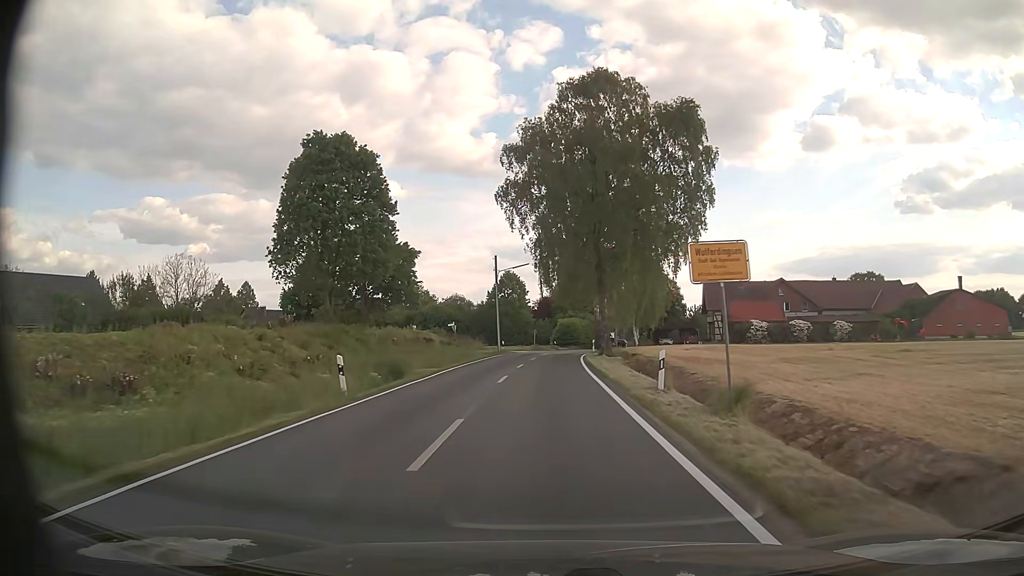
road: tertiary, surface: asphalt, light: Day
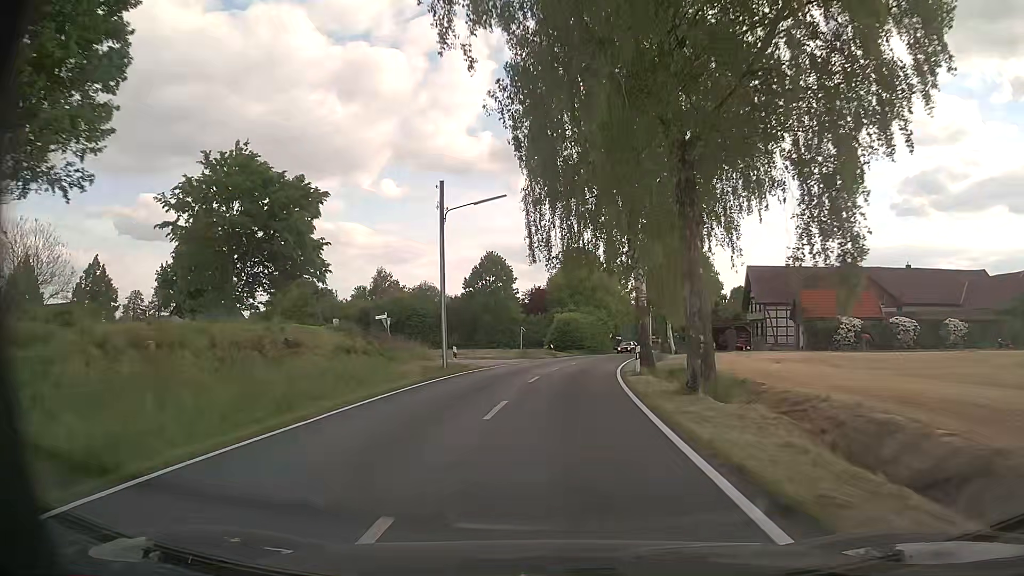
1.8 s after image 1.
(-0.1, +25.6) m; 0°
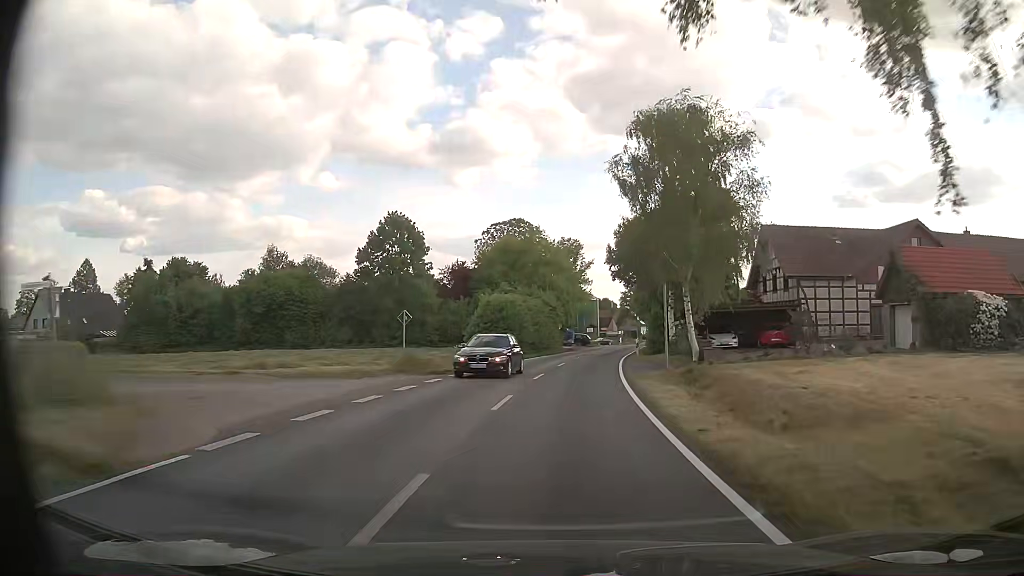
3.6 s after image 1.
(+1.1, +25.1) m; +5°
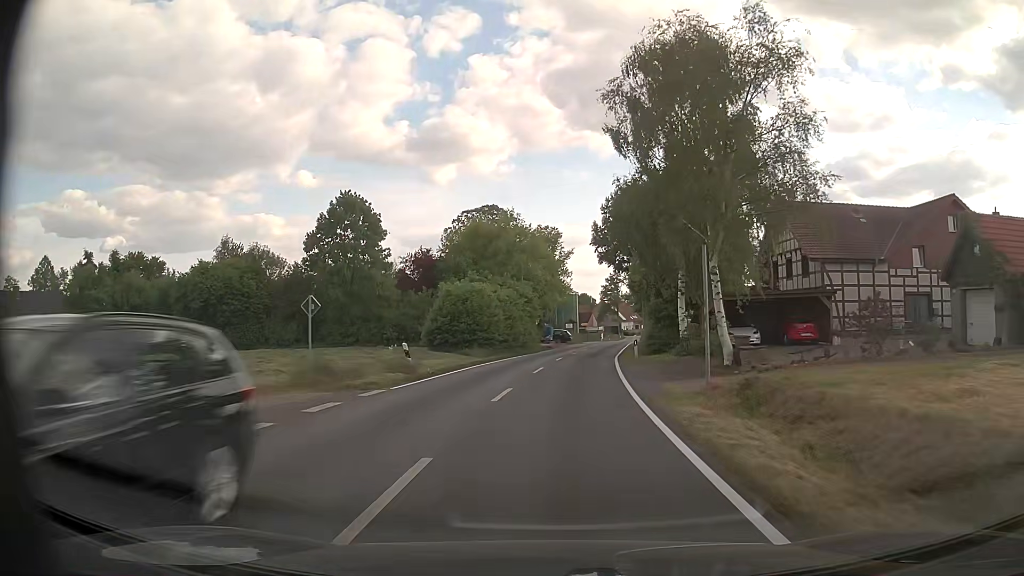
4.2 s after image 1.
(+0.2, +8.3) m; +2°
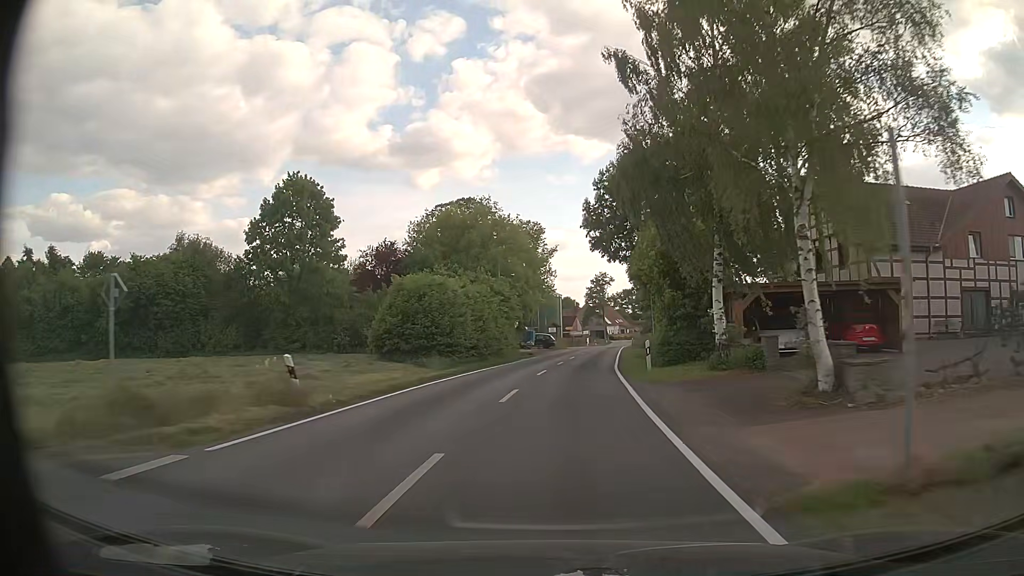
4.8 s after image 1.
(0.0, +8.4) m; +1°
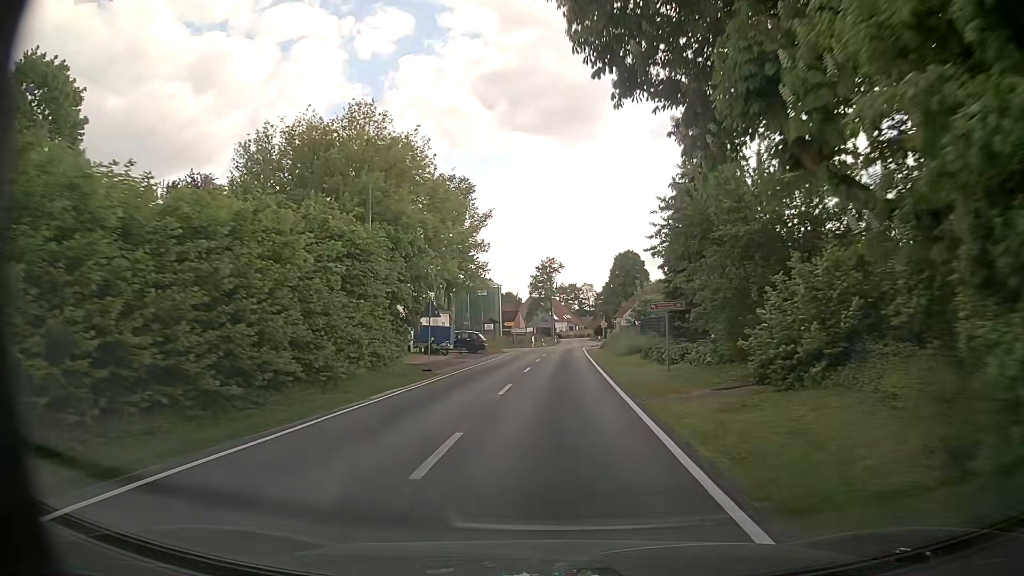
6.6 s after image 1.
(+1.1, +25.1) m; +5°
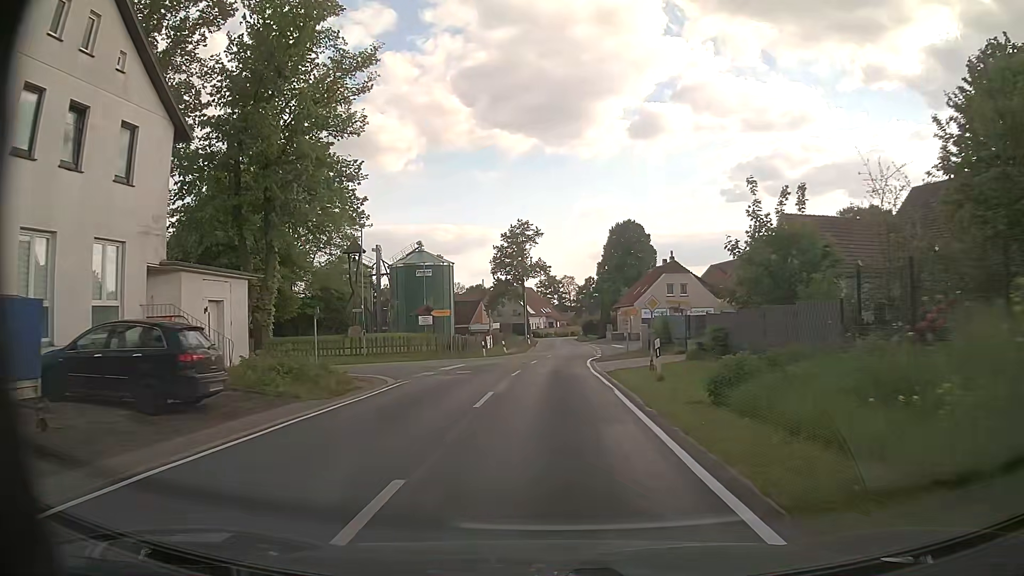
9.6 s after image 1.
(+0.9, +38.7) m; +2°
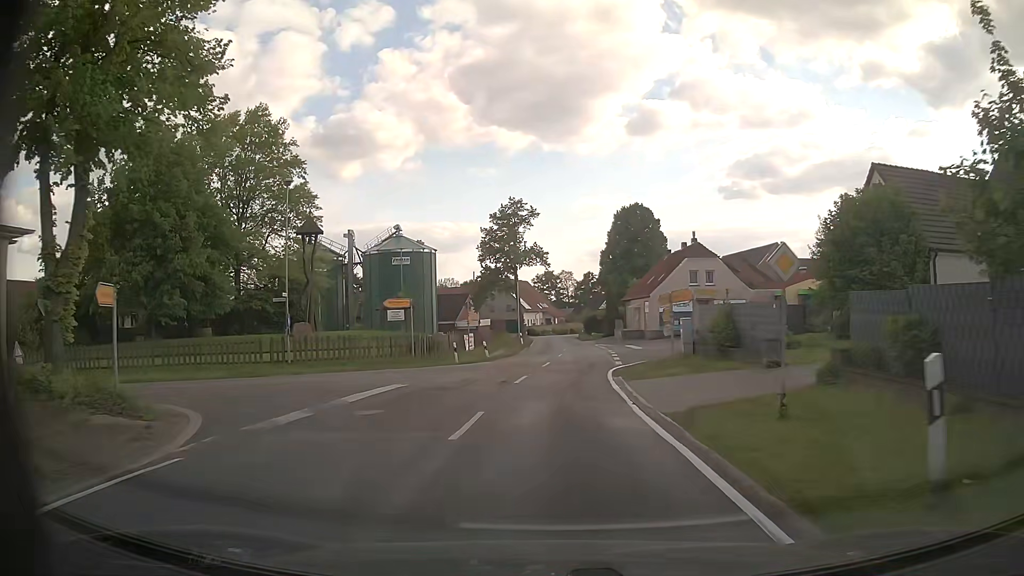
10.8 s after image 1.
(0.0, +12.5) m; +1°
